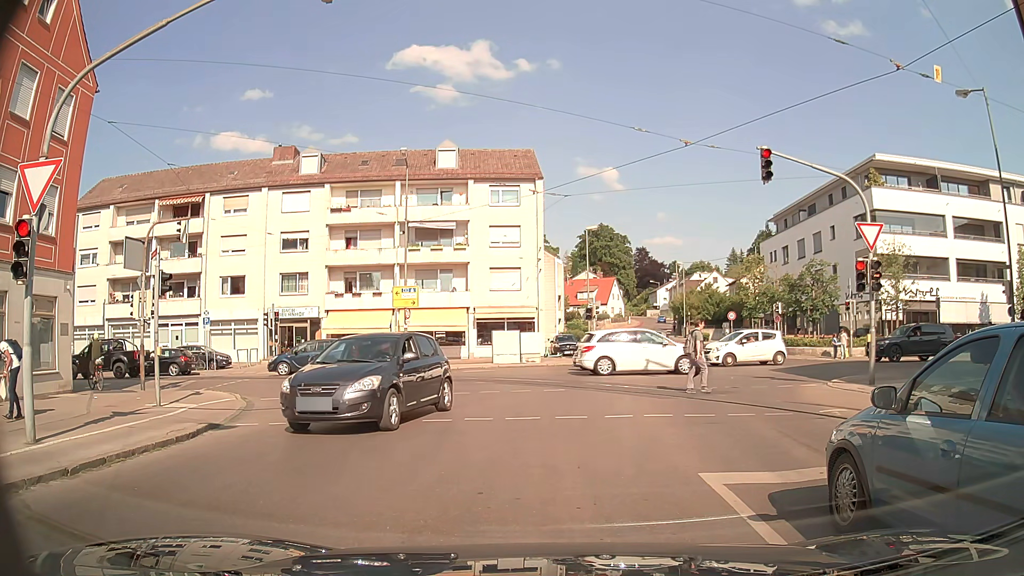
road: tertiary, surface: asphalt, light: Day
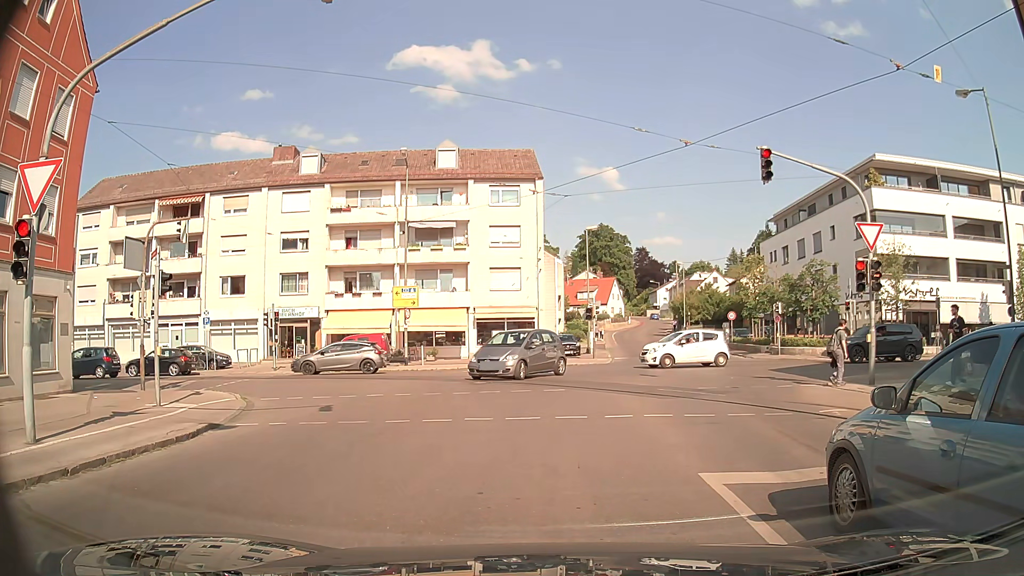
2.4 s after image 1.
(0.0, 0.0) m; 0°
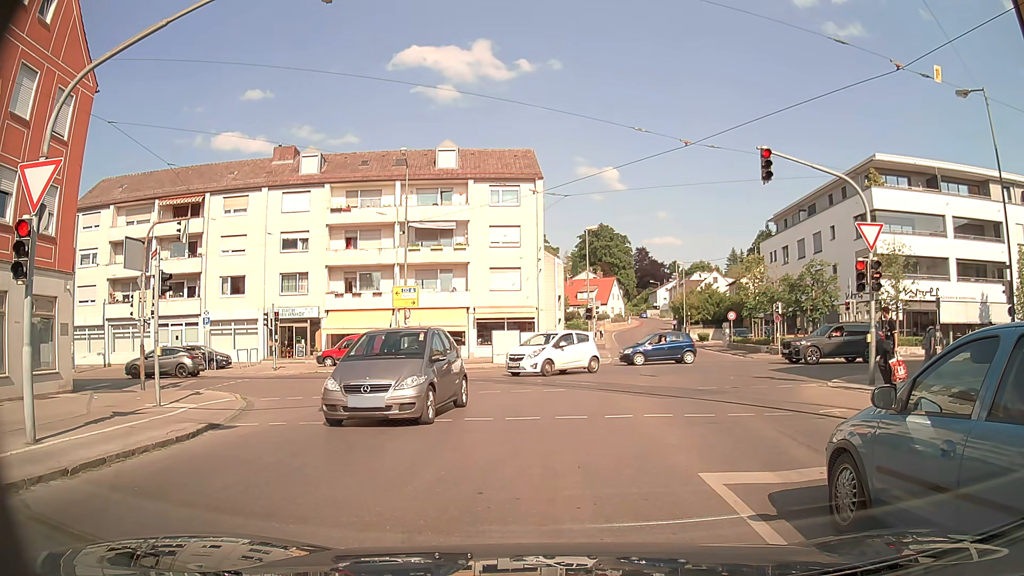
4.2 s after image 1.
(0.0, 0.0) m; 0°
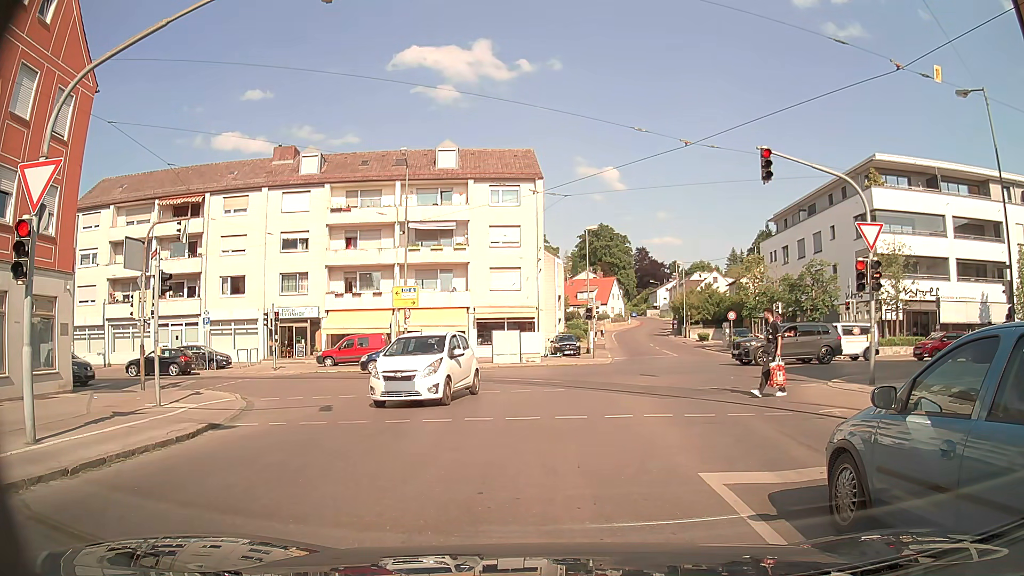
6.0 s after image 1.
(0.0, 0.0) m; 0°
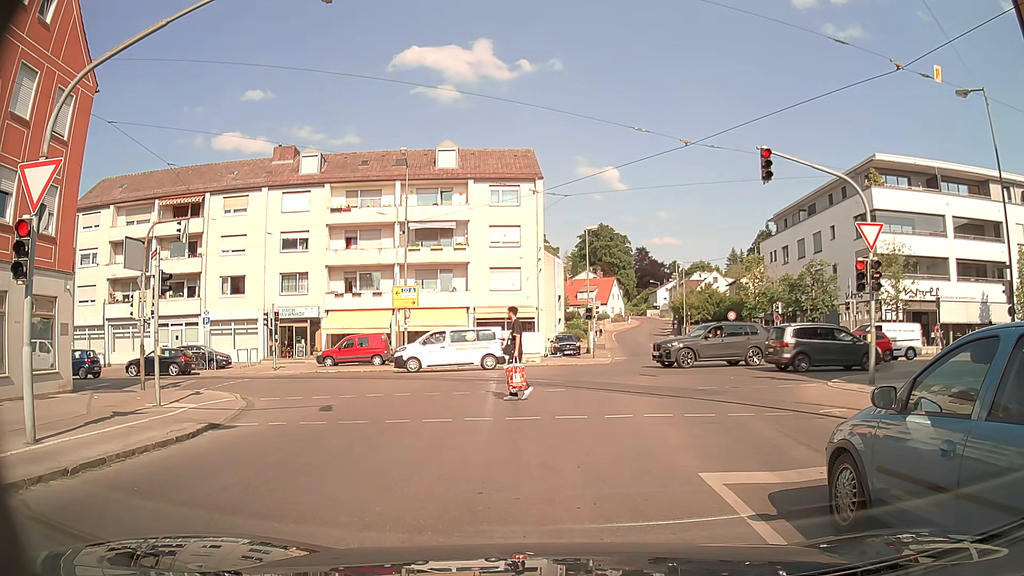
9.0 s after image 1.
(0.0, 0.0) m; 0°
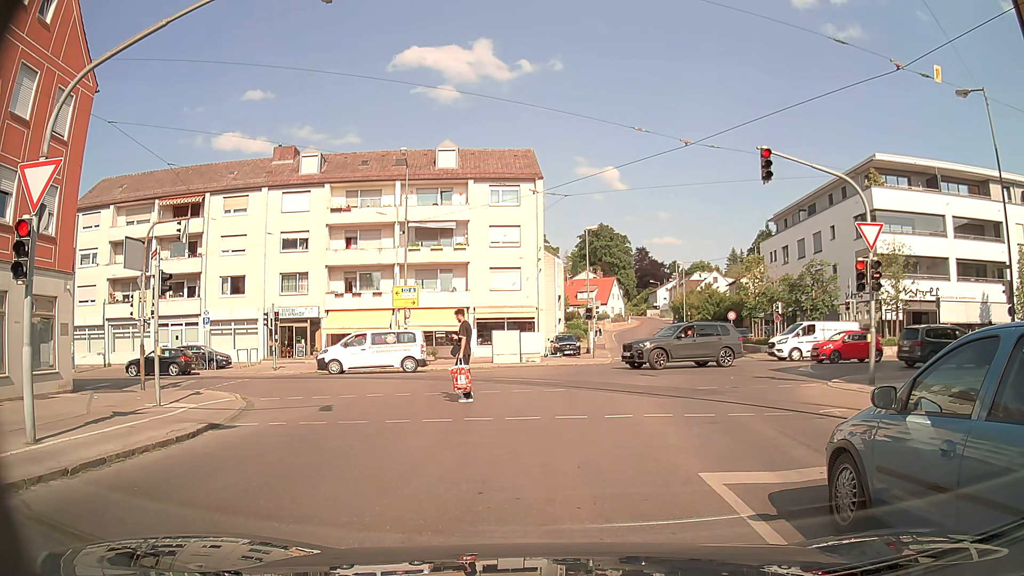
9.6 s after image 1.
(0.0, 0.0) m; 0°
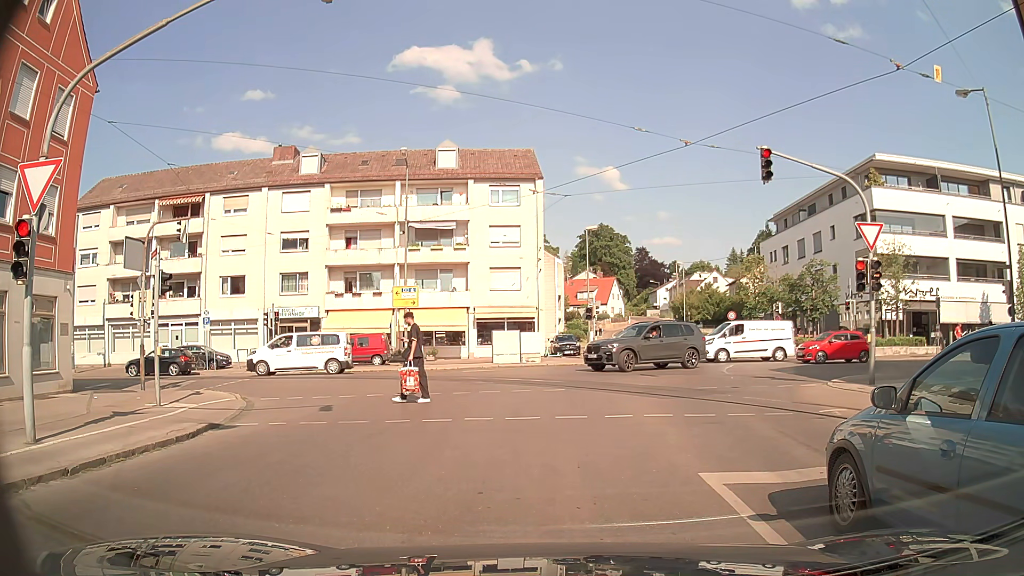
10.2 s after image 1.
(0.0, 0.0) m; 0°
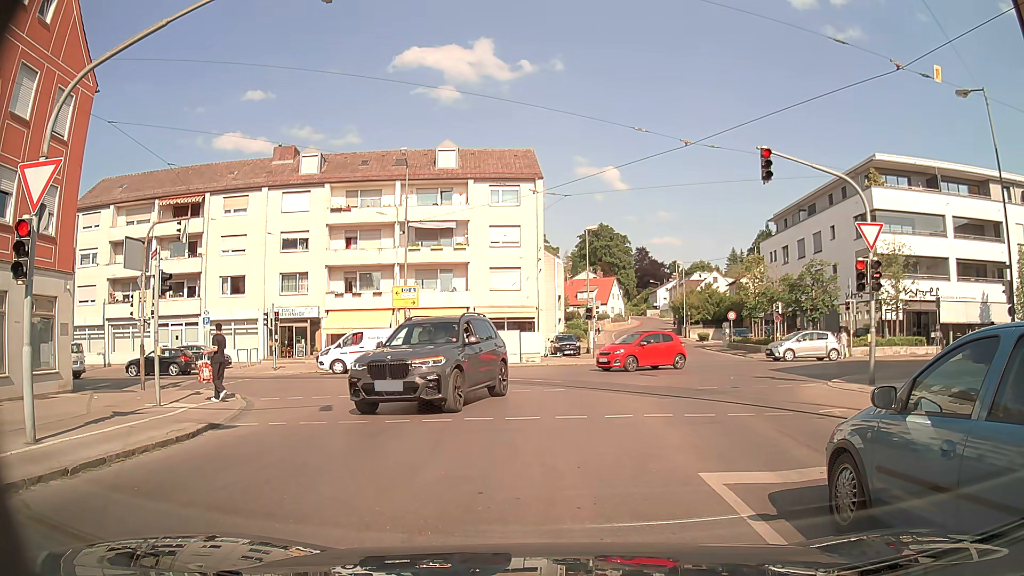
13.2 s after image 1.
(0.0, 0.0) m; 0°
(0, +10) (0, +20) (-6, +28) (-15, +30) (-25, +30) (-35, +29) (-45, +27) (-55, +25) (-65, +23) (-74, +21) m
